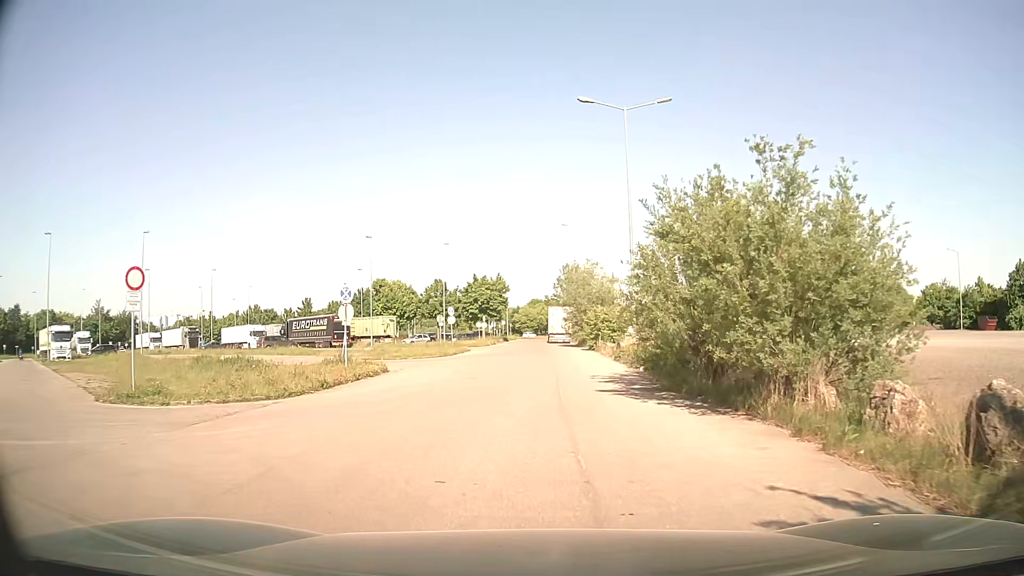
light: Day
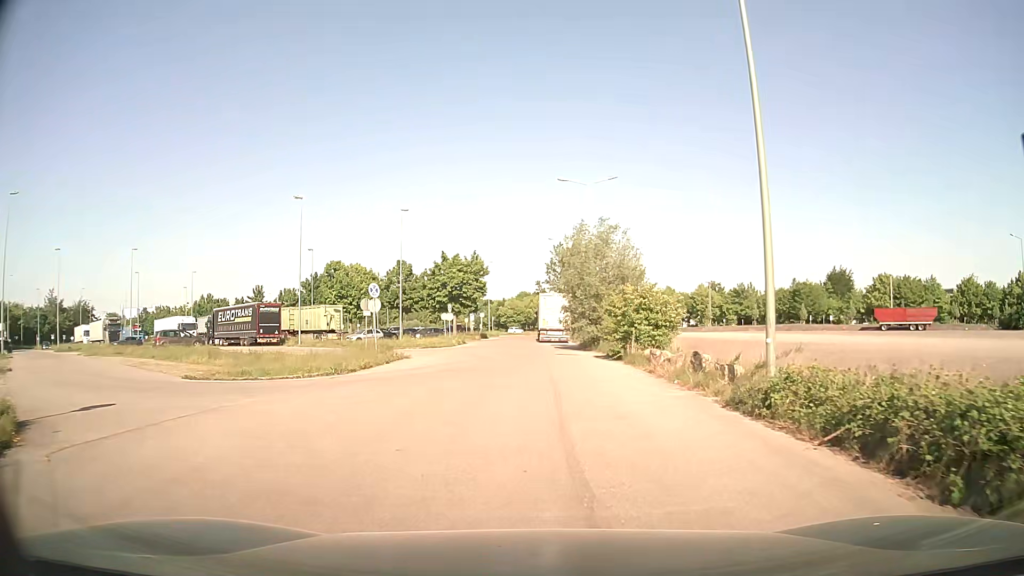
(+0.2, +20.1) m; +1°
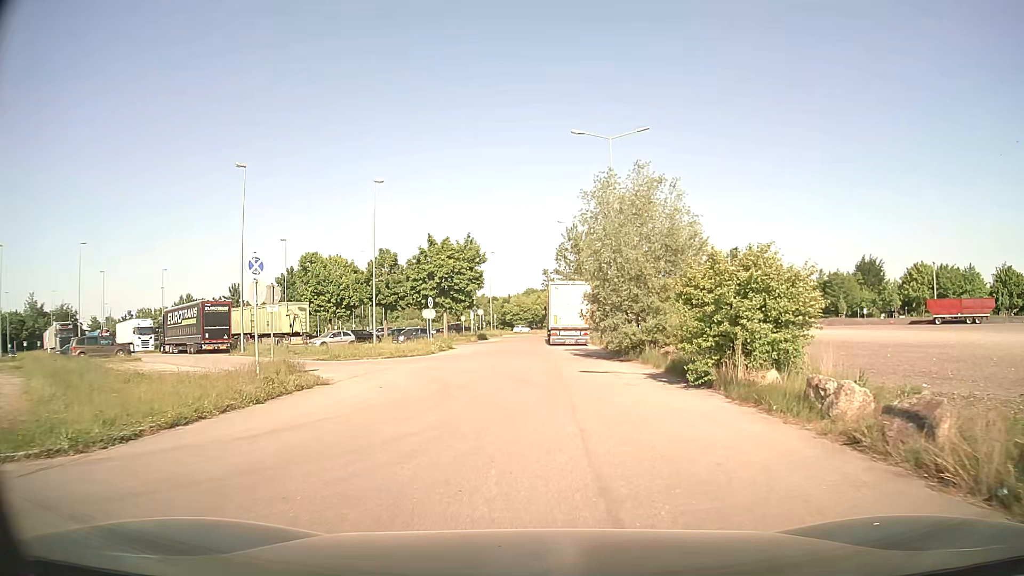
(0.0, +12.7) m; -1°
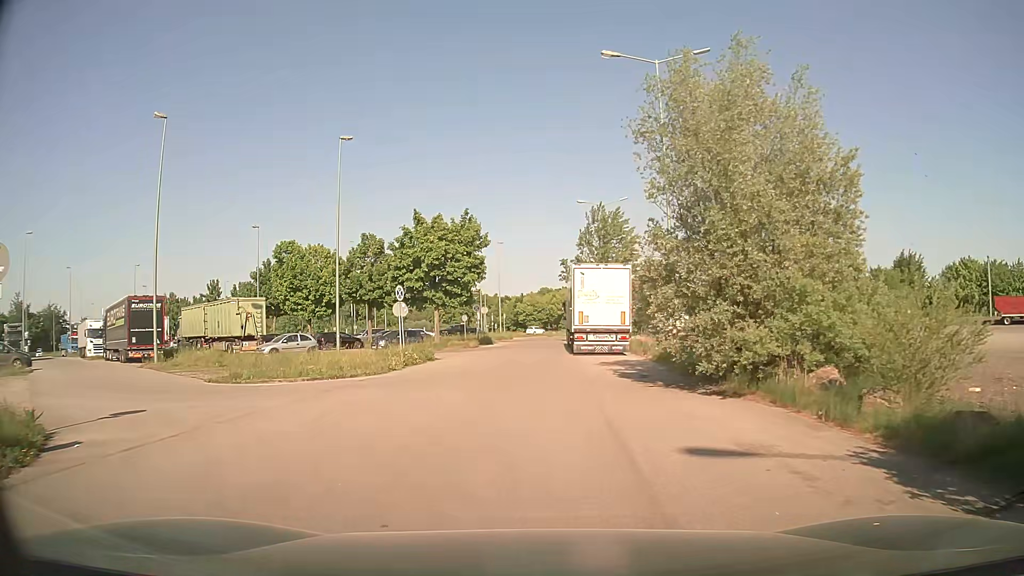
(0.0, +12.2) m; 0°
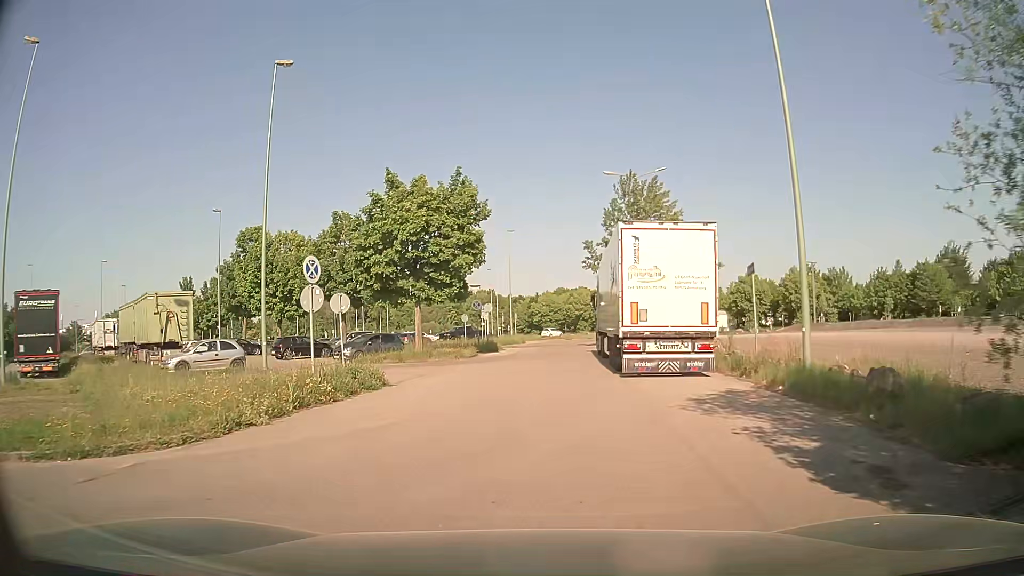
(-0.2, +12.2) m; -2°
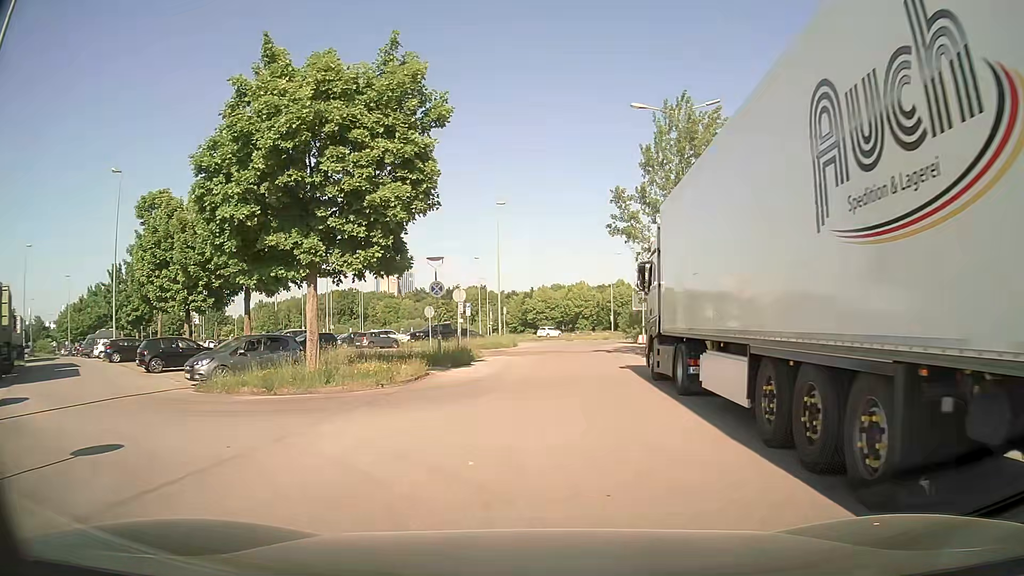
(-0.1, +15.5) m; 0°
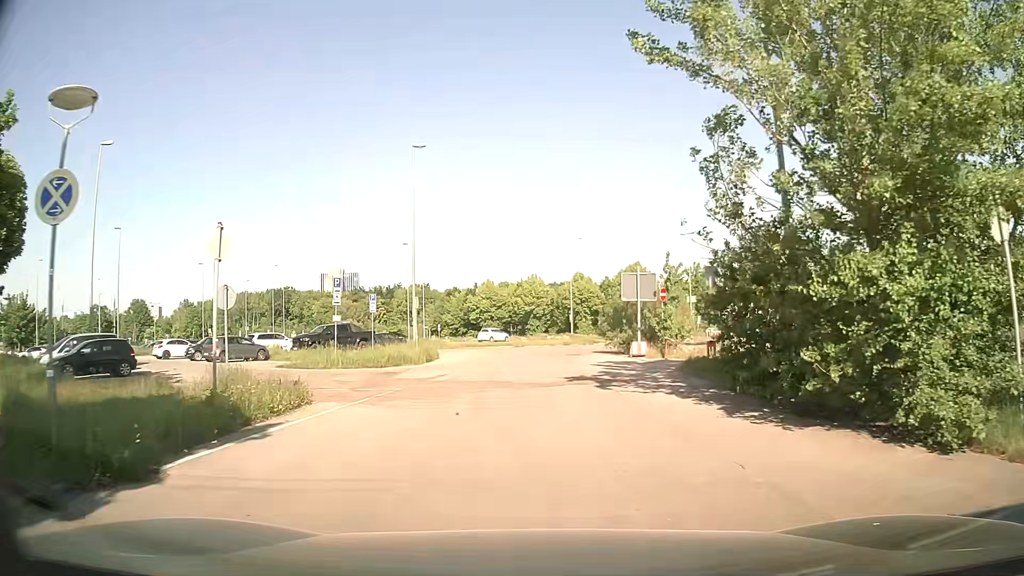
(+0.7, +19.2) m; +3°
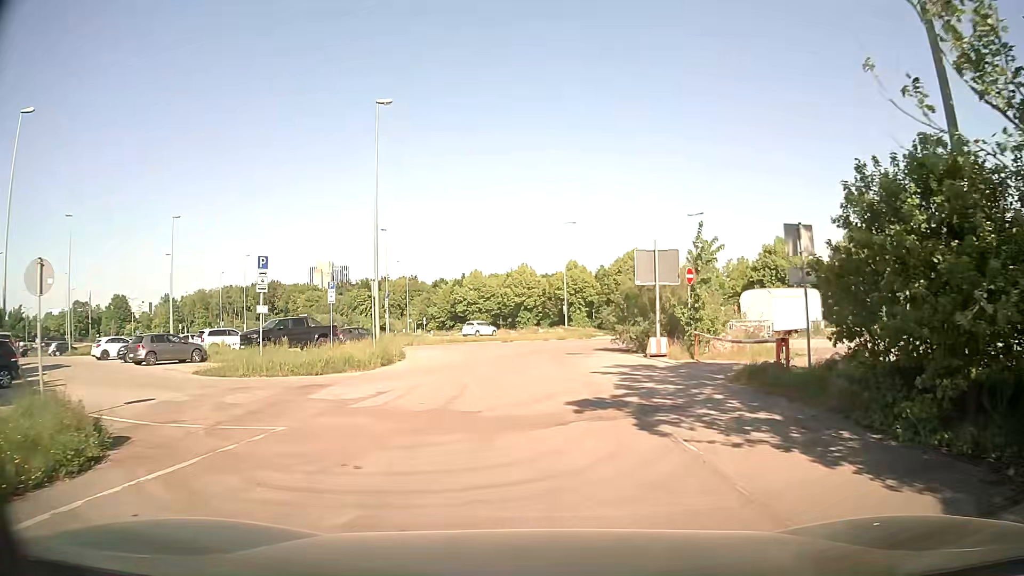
(+0.1, +6.9) m; +2°
(0, +10) (0, +20) (+1, +30) (+5, +39) (+11, +47) (+19, +52) (+29, +51) (+37, +45) (+44, +38) (+52, +32) m
